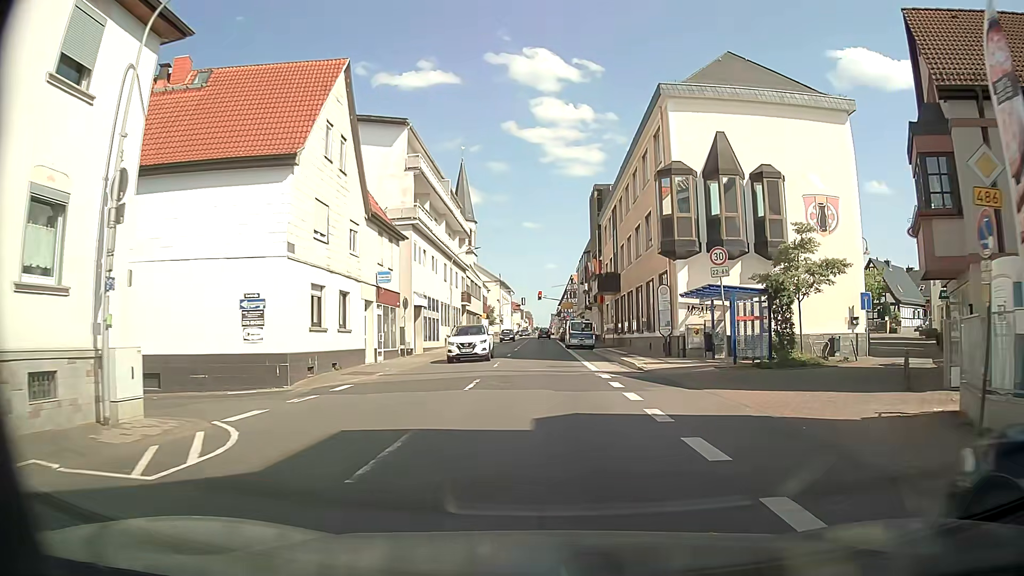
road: primary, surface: asphalt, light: Day
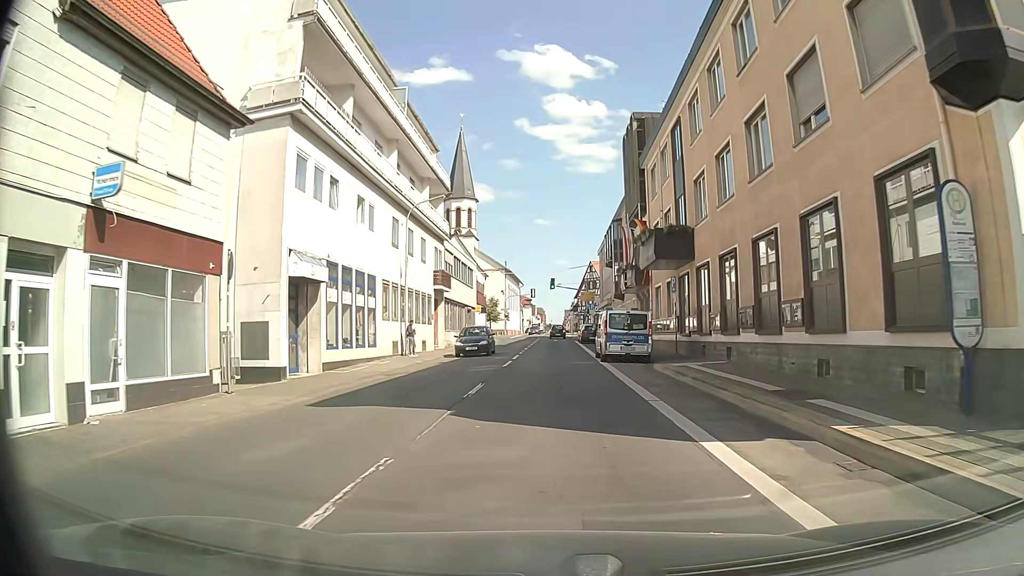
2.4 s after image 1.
(+0.1, +20.3) m; +1°
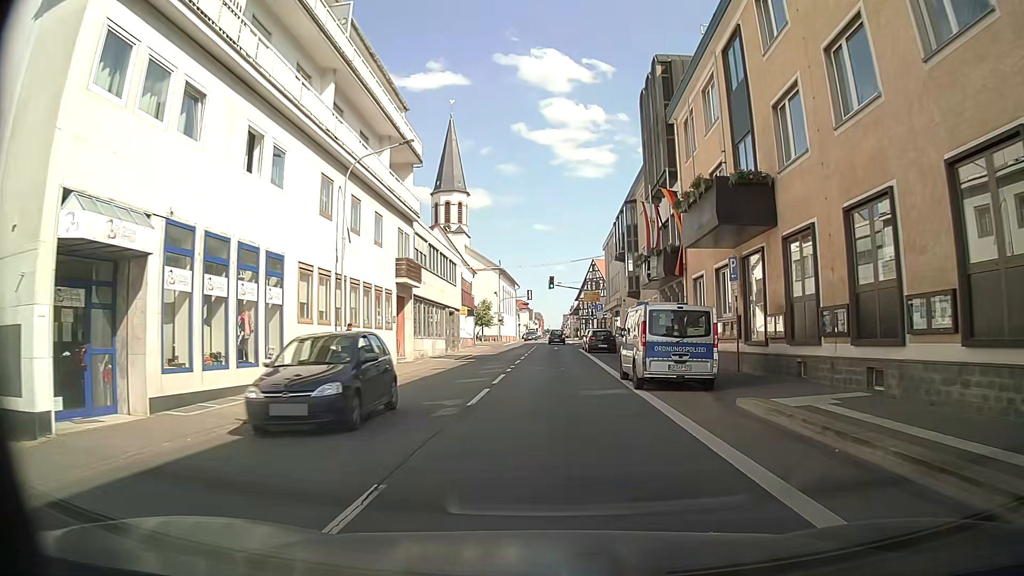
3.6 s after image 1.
(-0.3, +9.8) m; -1°
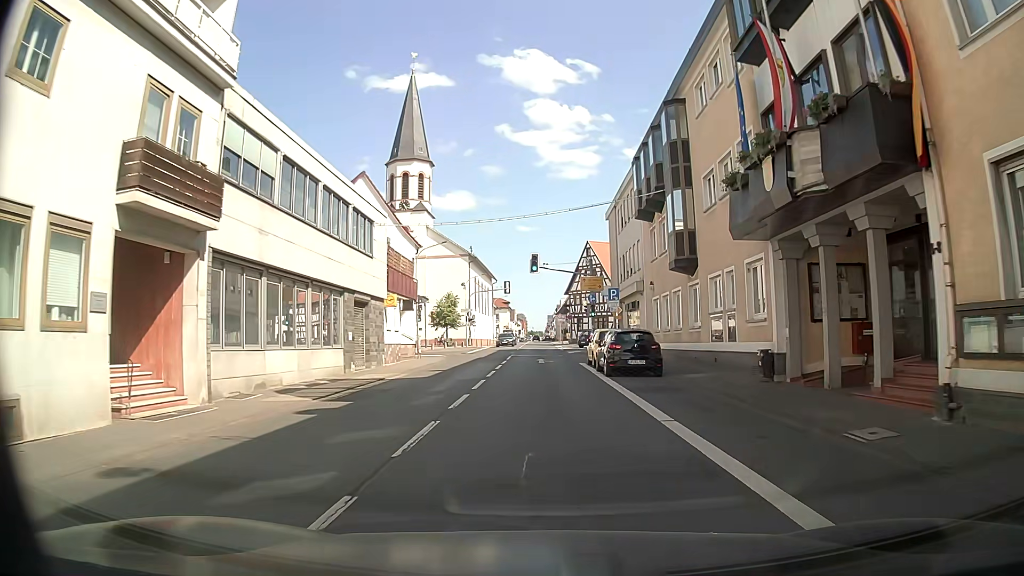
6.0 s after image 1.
(+0.1, +20.2) m; 0°
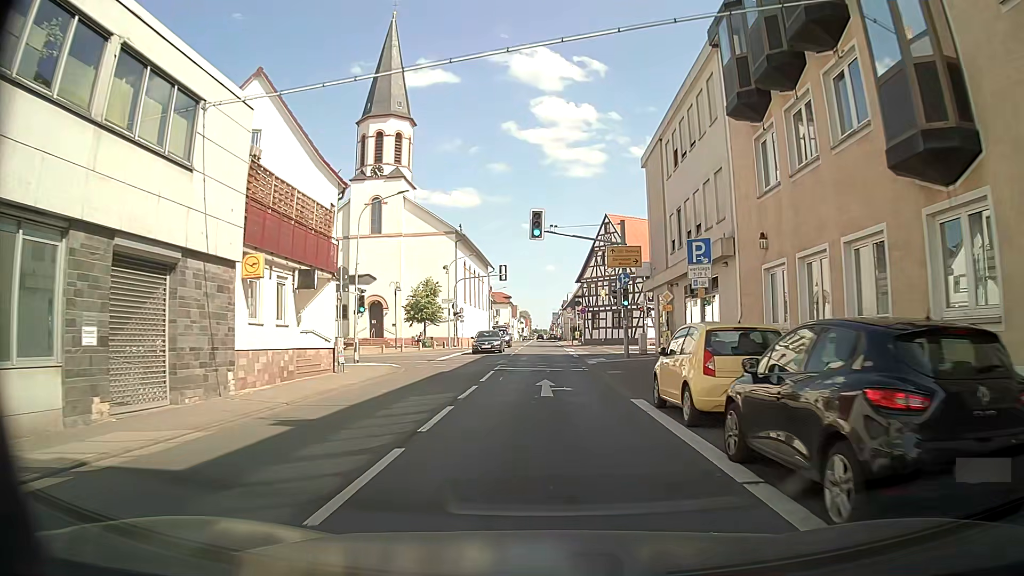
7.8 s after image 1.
(0.0, +16.3) m; +1°
